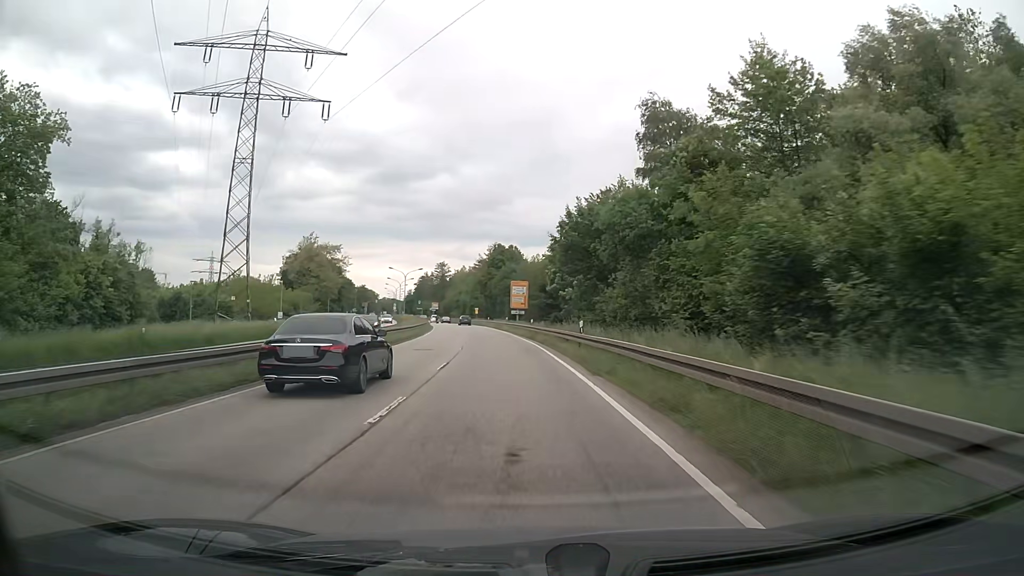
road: primary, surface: asphalt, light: Day
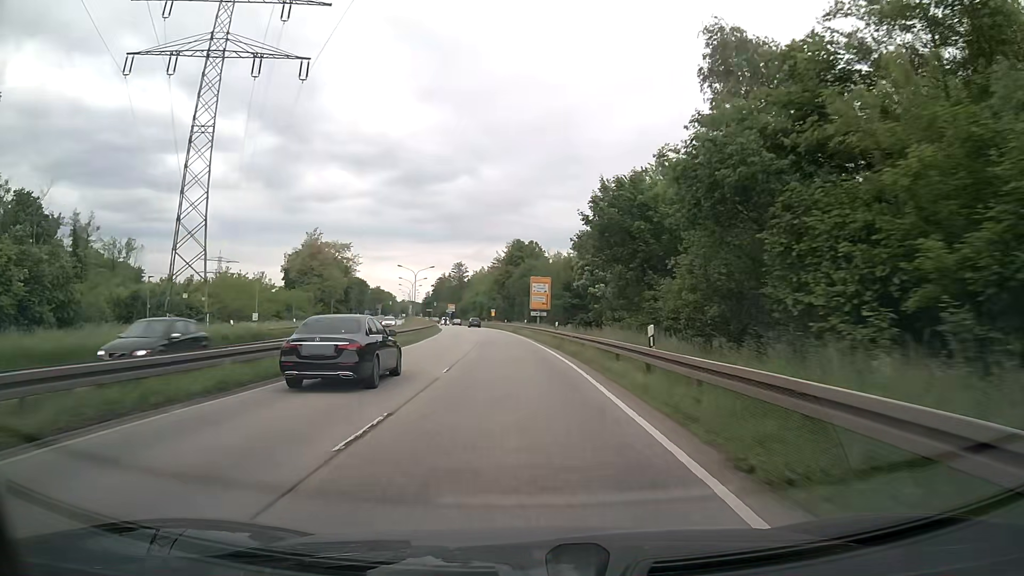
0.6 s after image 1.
(-0.2, +10.9) m; -2°
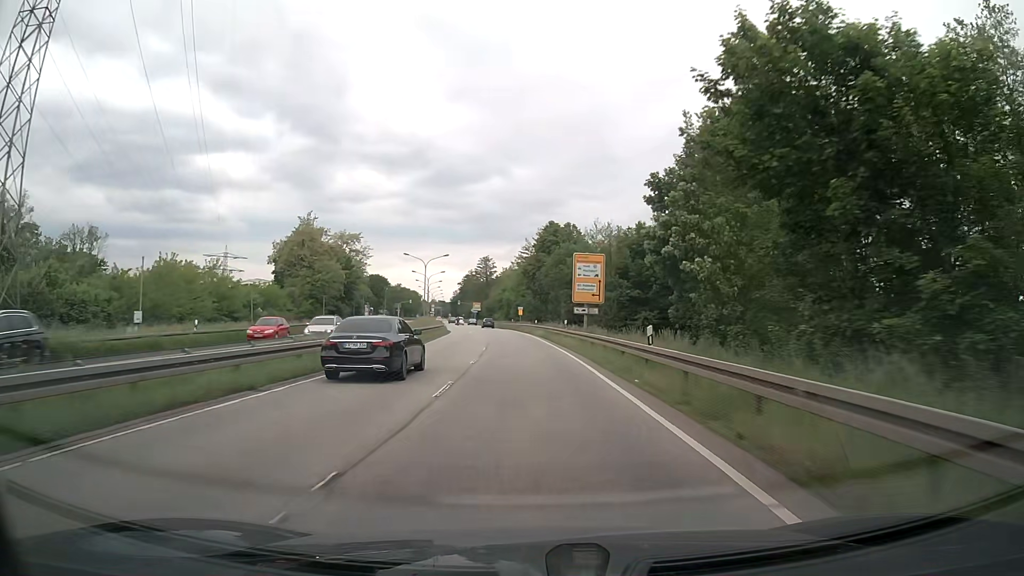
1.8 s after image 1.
(-0.6, +21.9) m; -3°
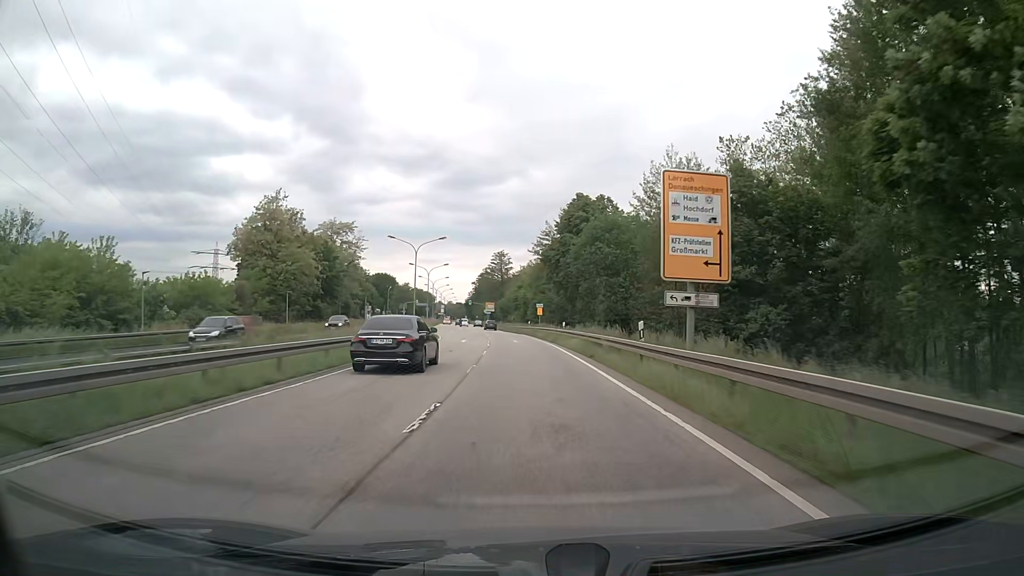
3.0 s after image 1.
(-0.3, +22.1) m; -1°
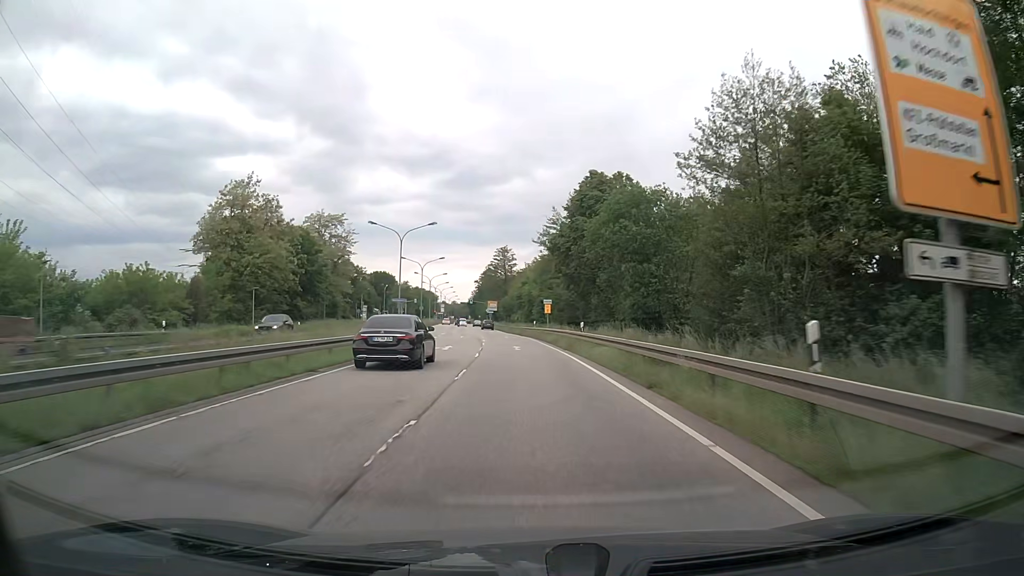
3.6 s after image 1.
(0.0, +11.1) m; 0°
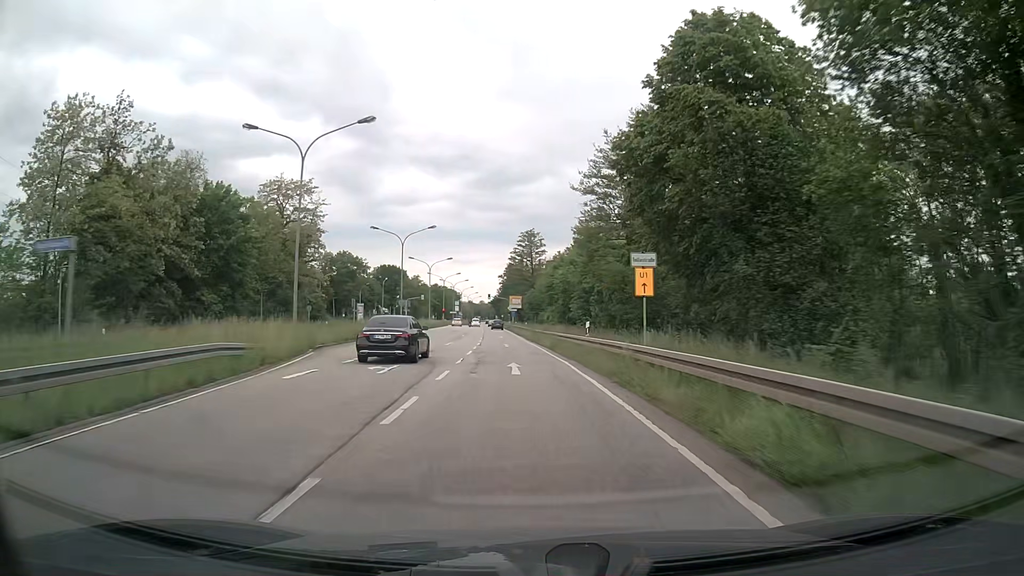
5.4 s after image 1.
(-0.6, +33.6) m; -3°
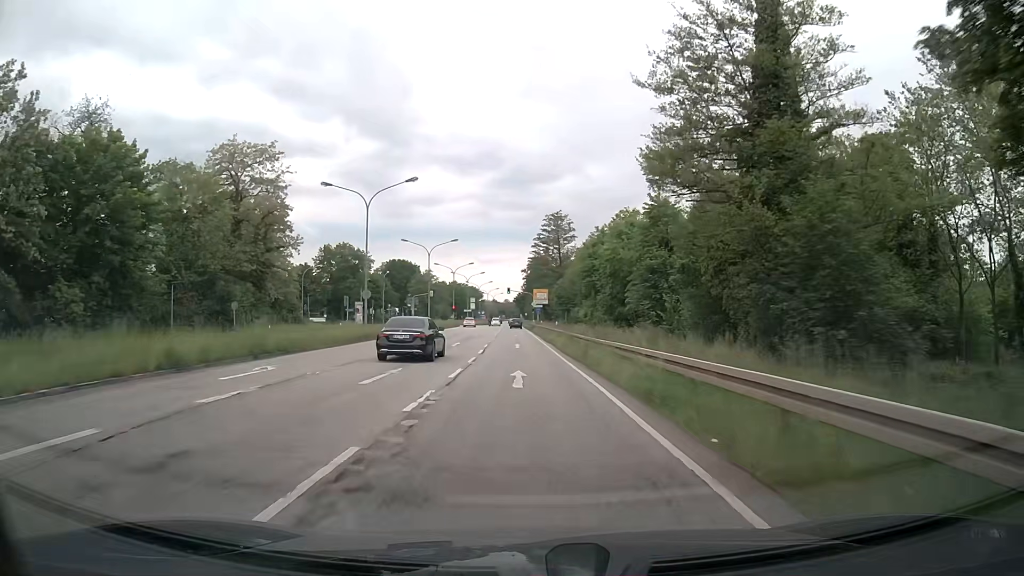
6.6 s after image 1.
(-0.3, +22.6) m; -2°
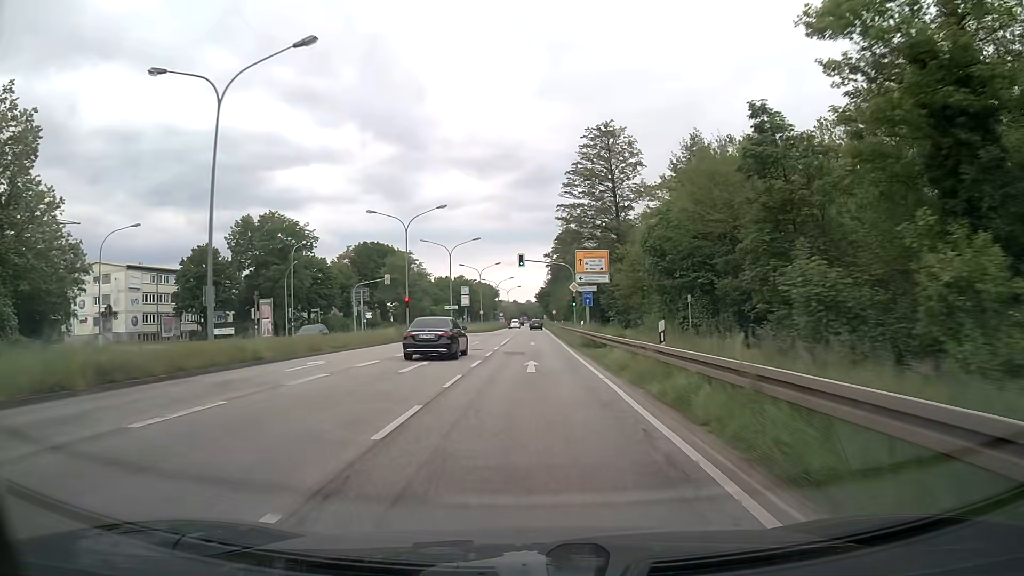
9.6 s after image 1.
(-1.3, +56.7) m; -2°
(0, +10) (0, +20) (0, +30) (0, +40) (0, +50) (0, +60) (0, +70) (0, +80) (0, +90) (0, +100) m
